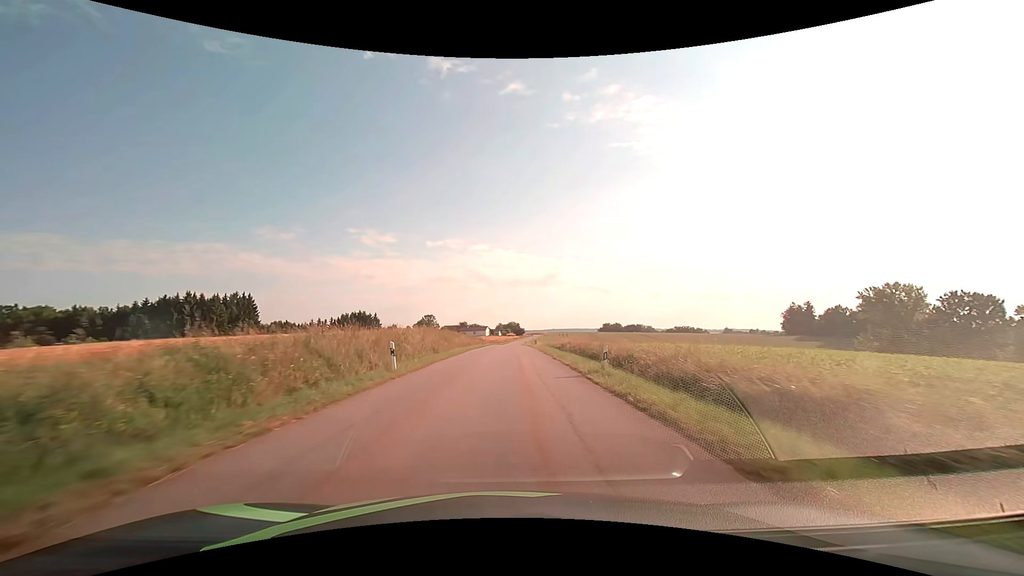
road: tertiary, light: Day
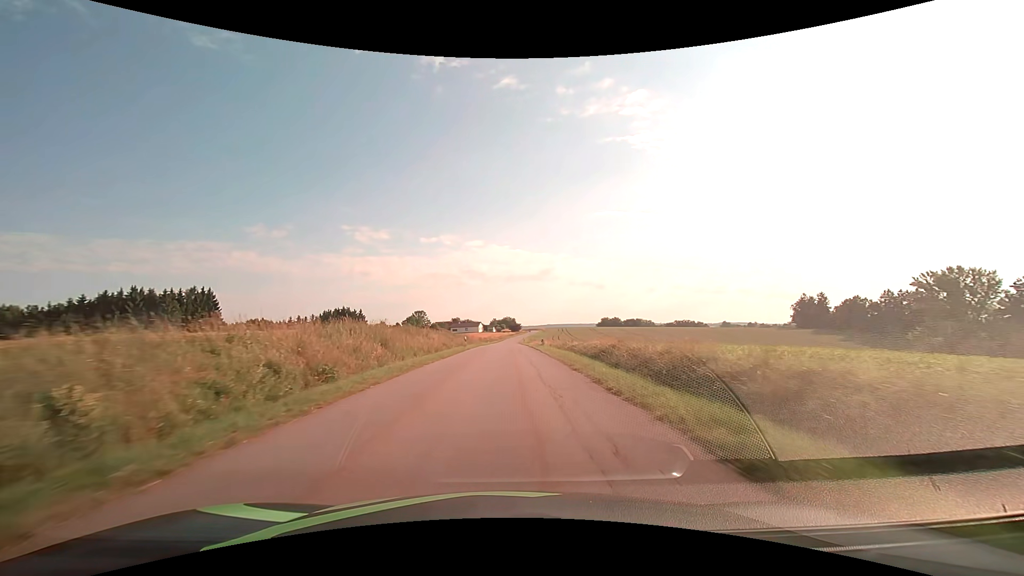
(+0.2, +21.8) m; +1°
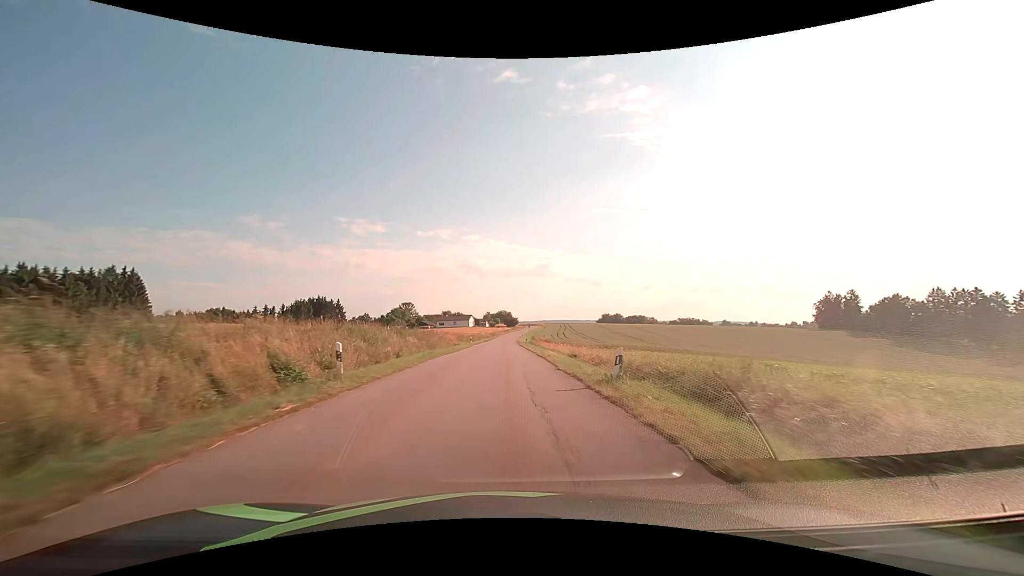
(+0.2, +32.8) m; +1°
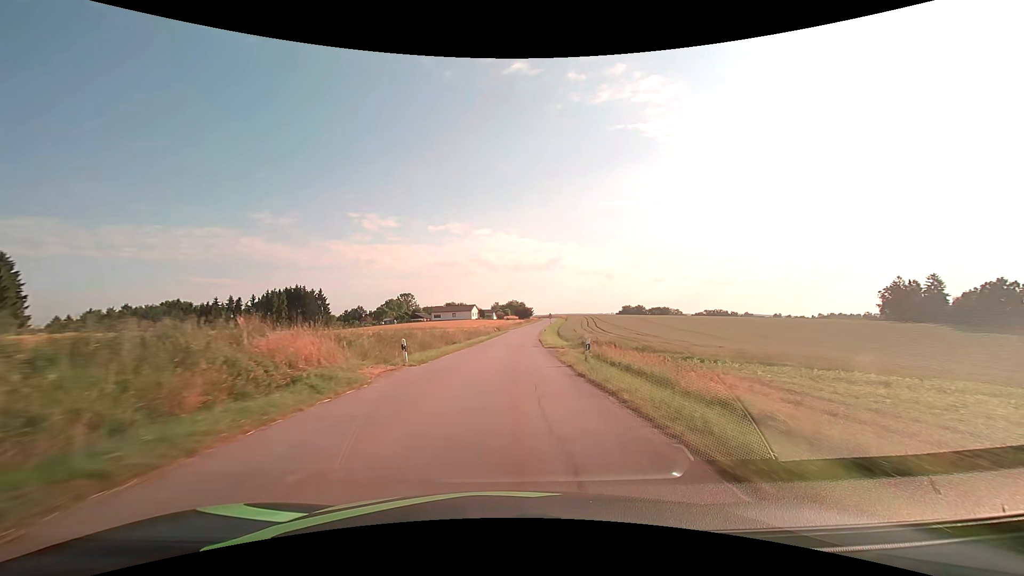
(-0.1, +43.8) m; -1°
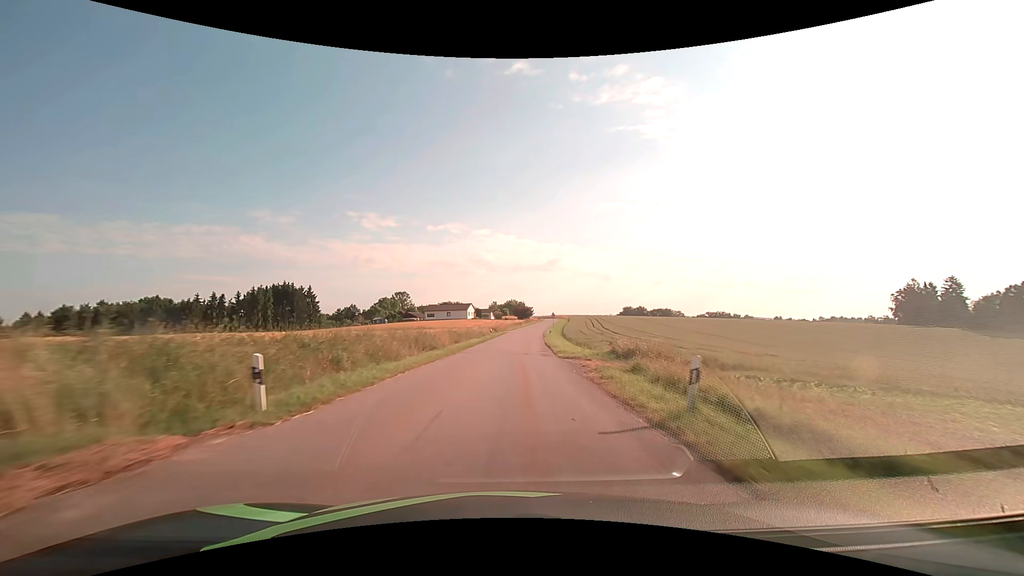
(0.0, +10.9) m; 0°
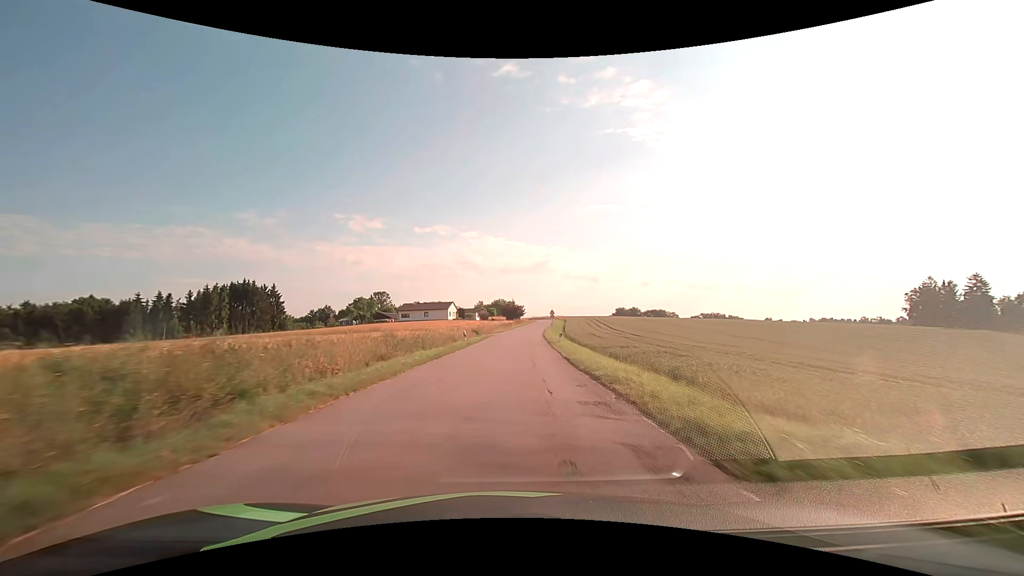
(+0.2, +21.8) m; +1°
(0, +10) (0, +20) (+1, +30) (+1, +40) (+2, +50) (+2, +60) (+3, +70) (+4, +80) (+5, +90) (+6, +100) m
